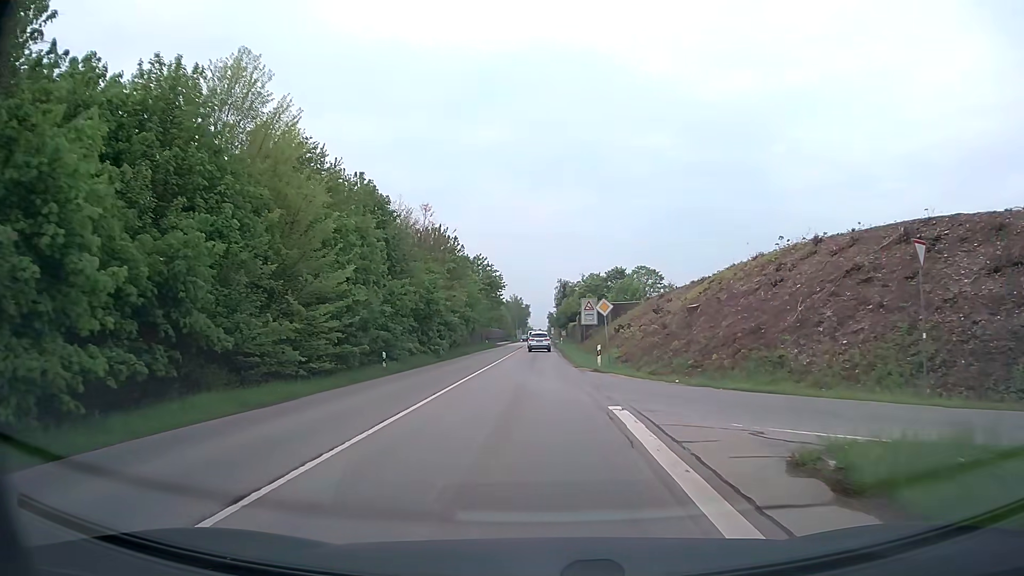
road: secondary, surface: asphalt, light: Day
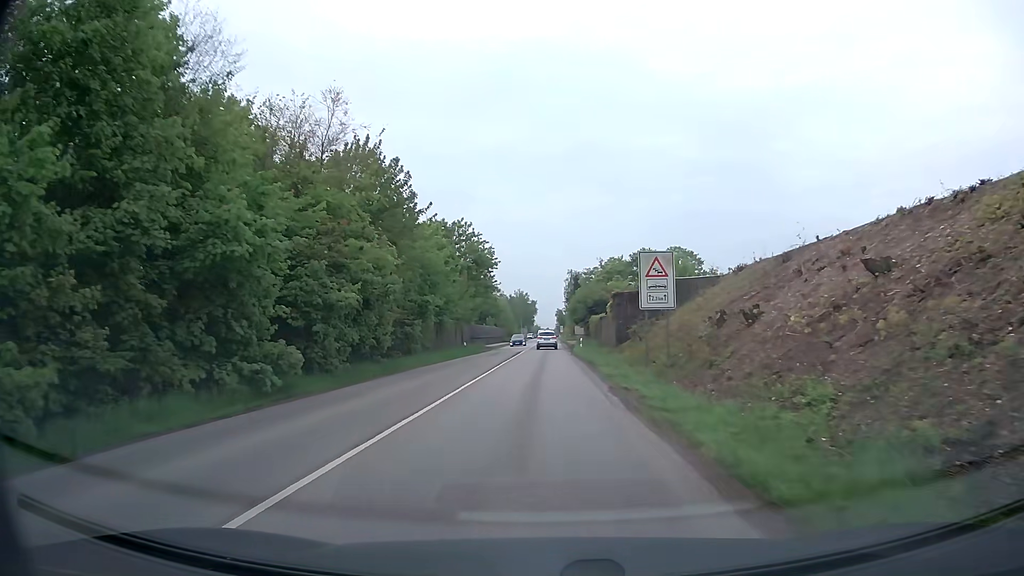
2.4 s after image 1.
(-0.3, +29.1) m; -1°
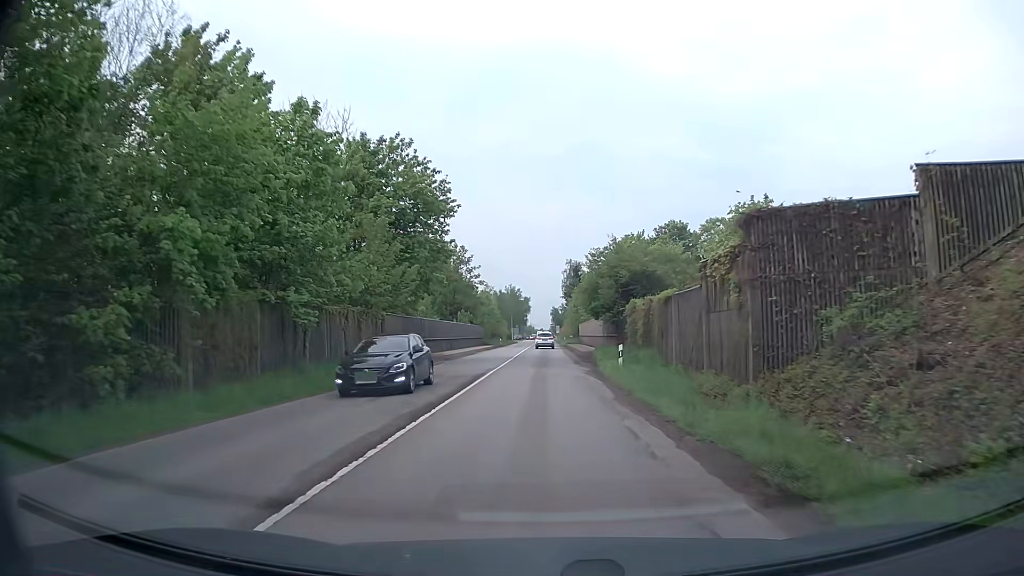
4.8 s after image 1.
(0.0, +29.6) m; 0°
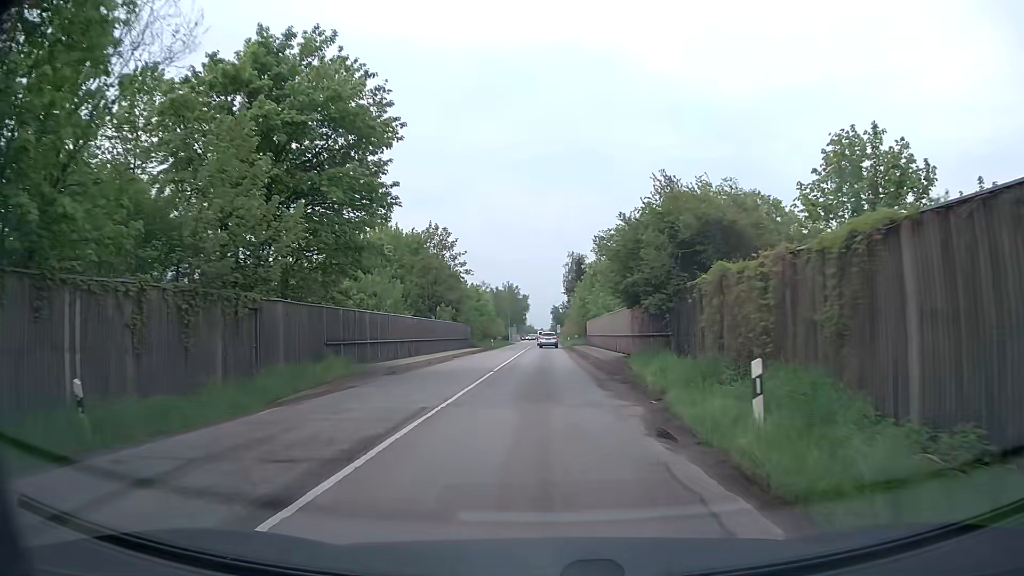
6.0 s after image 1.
(+0.2, +15.1) m; +1°
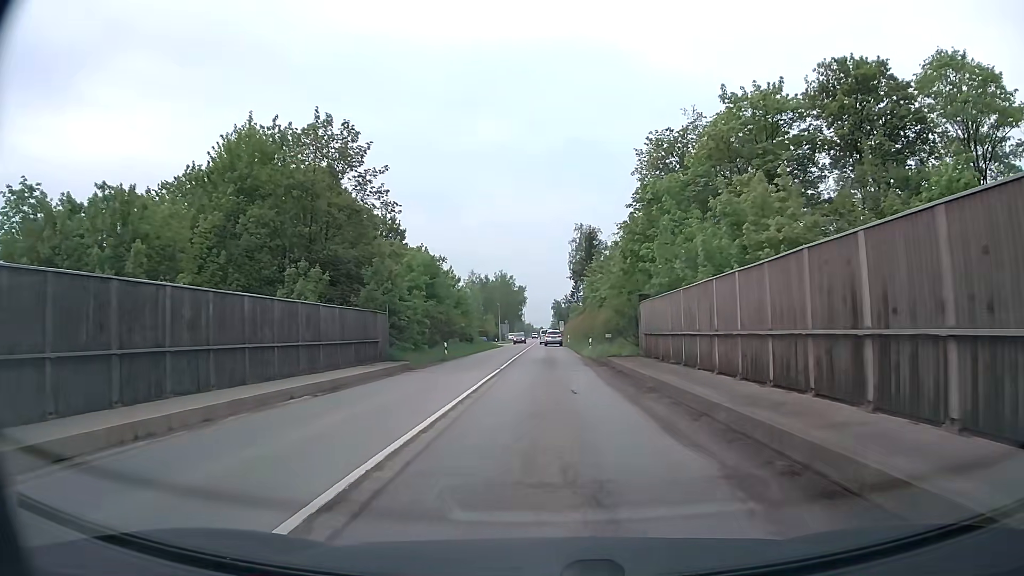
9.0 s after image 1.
(-0.2, +37.1) m; 0°
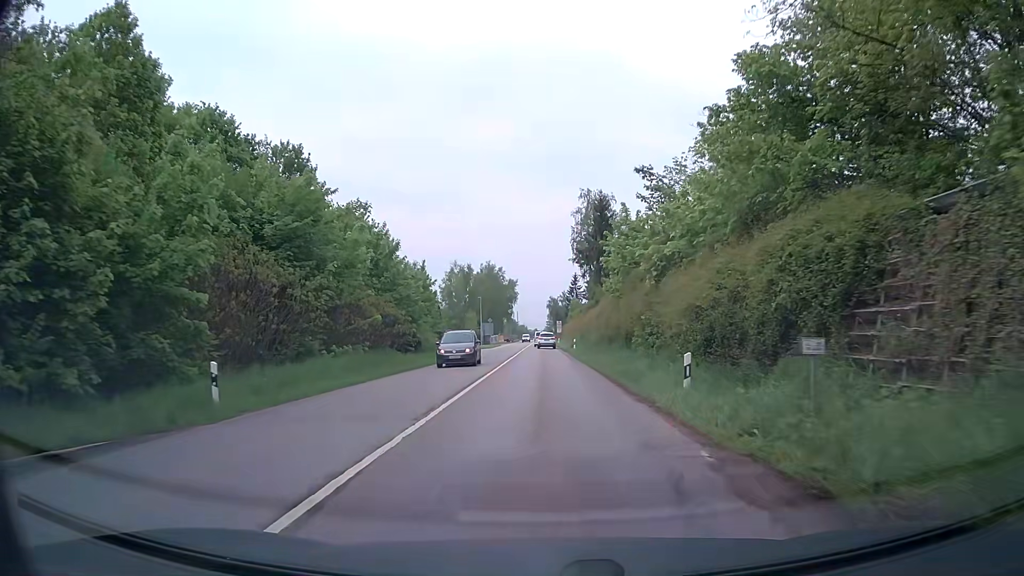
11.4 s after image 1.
(+0.2, +29.6) m; +1°
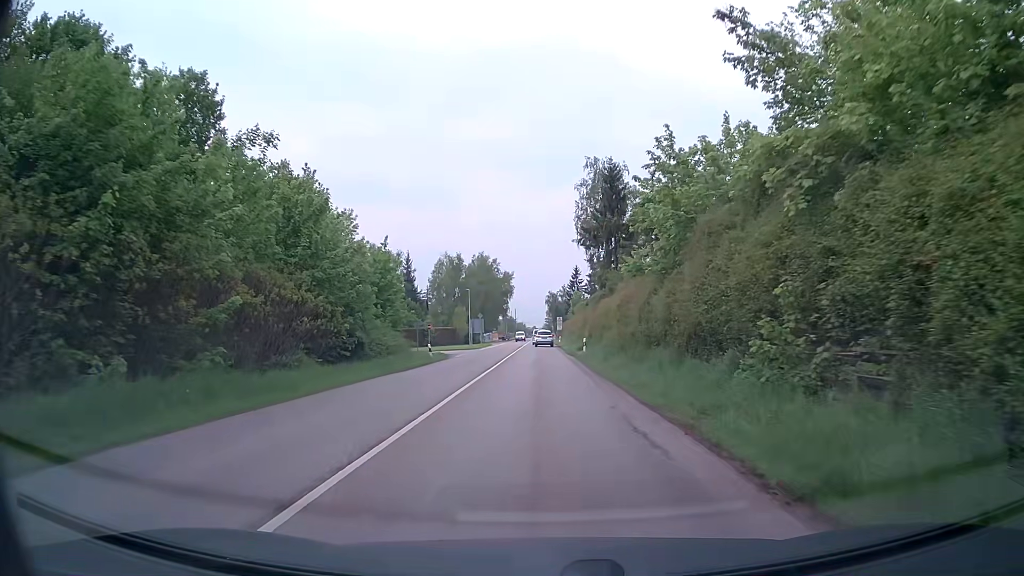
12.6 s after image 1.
(0.0, +14.9) m; 0°
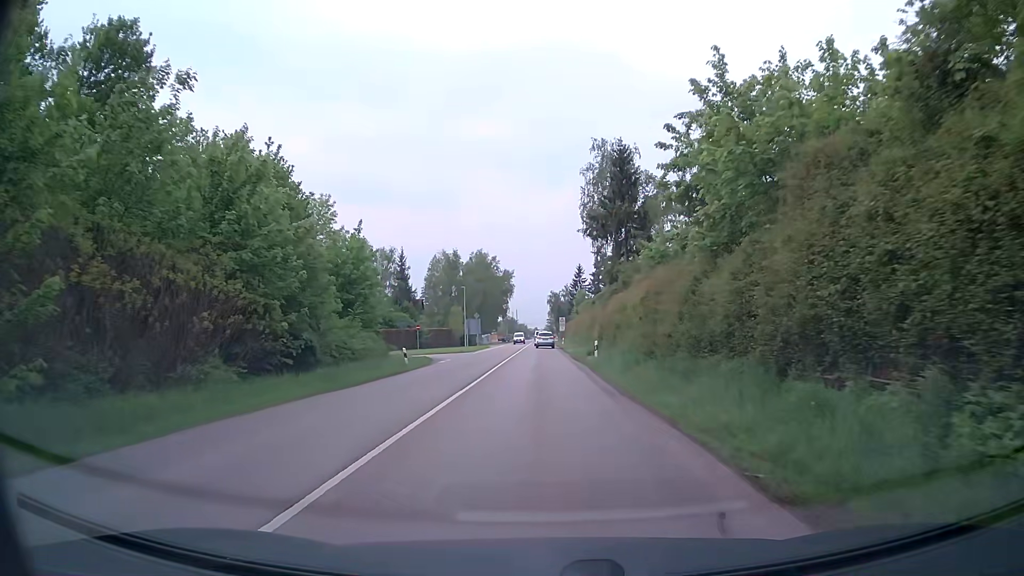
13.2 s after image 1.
(-0.1, +7.5) m; 0°
(0, +10) (0, +20) (0, +30) (0, +40) (0, +50) (0, +60) (-1, +70) (-1, +80) (-1, +90) (-1, +100) m
